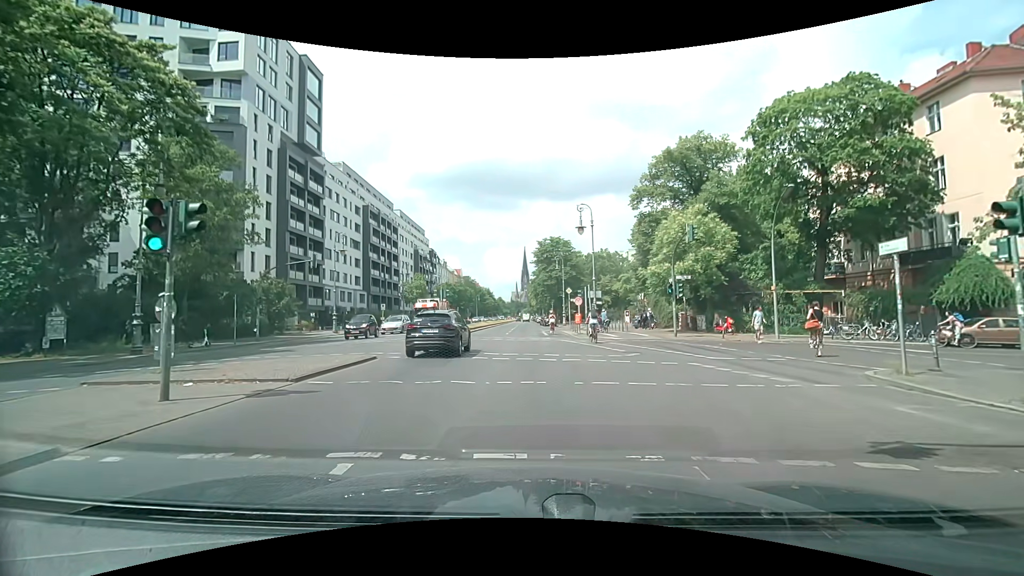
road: secondary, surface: asphalt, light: Day
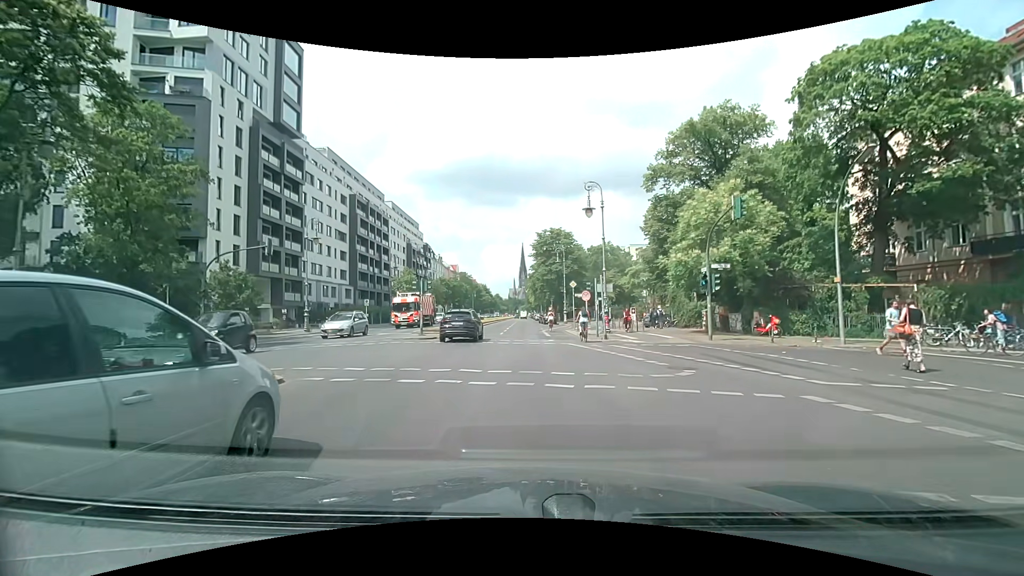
(0.0, +6.1) m; 0°
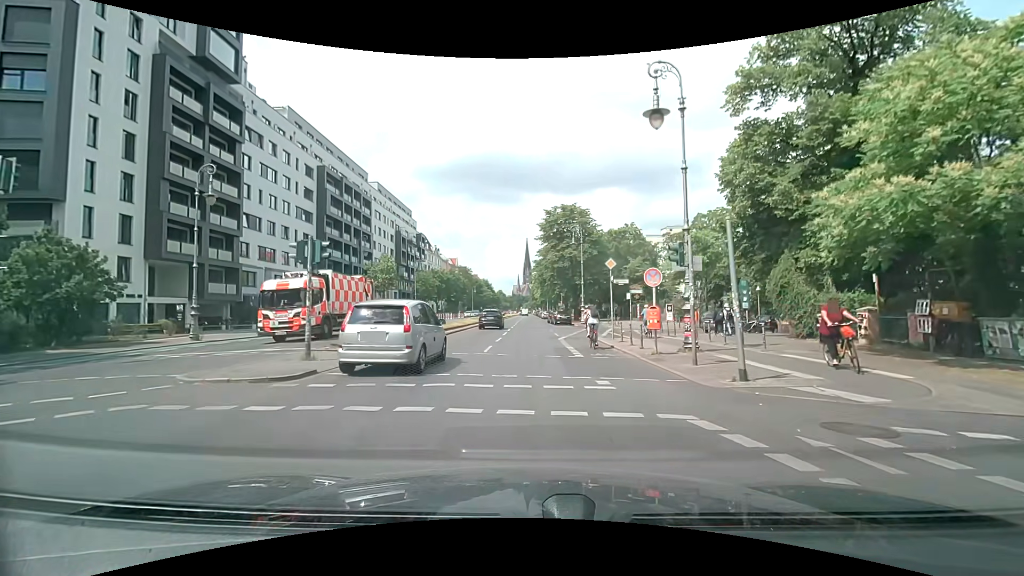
(-0.2, +15.8) m; -1°
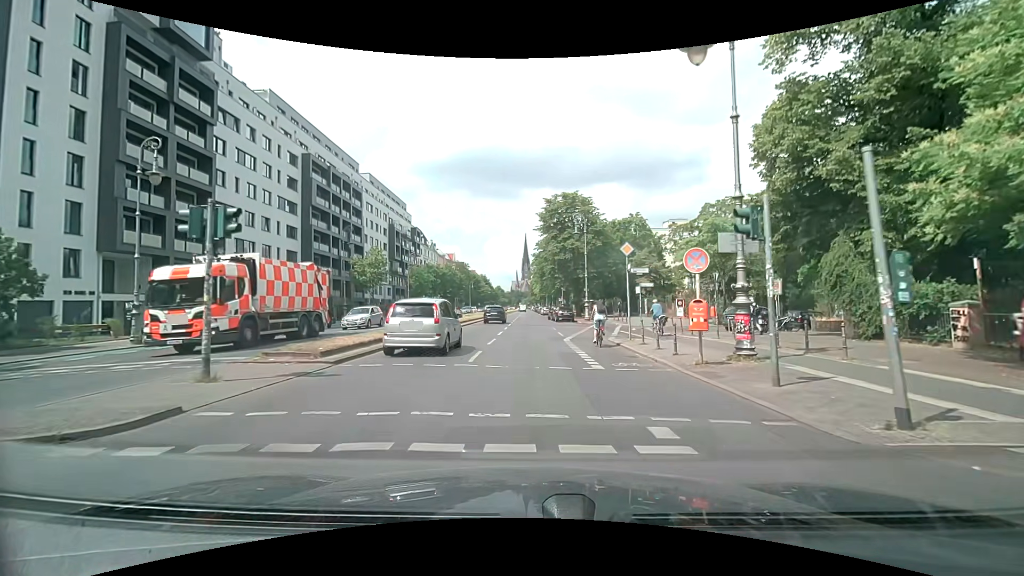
(0.0, +4.2) m; +1°
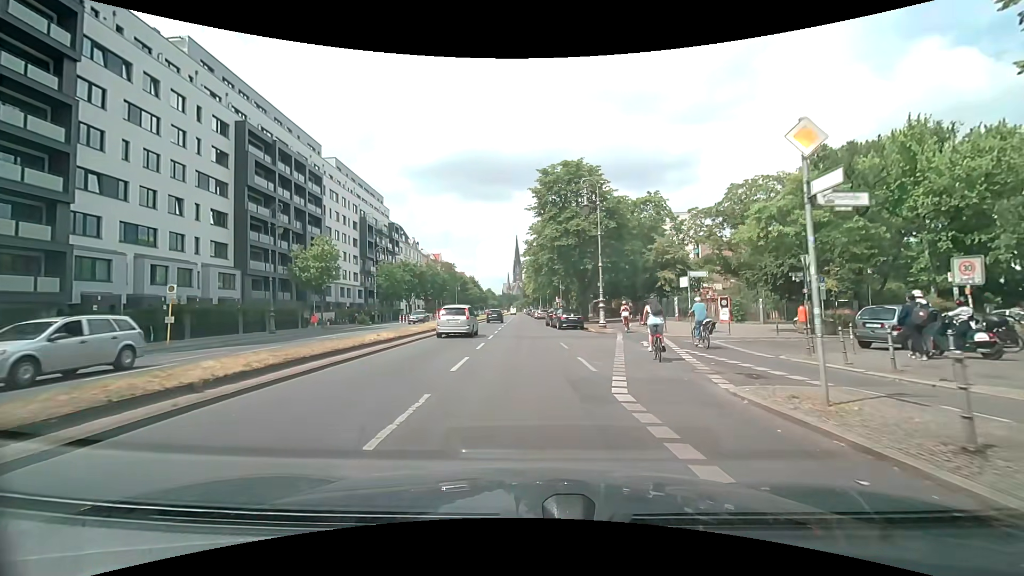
(+0.1, +13.5) m; +1°
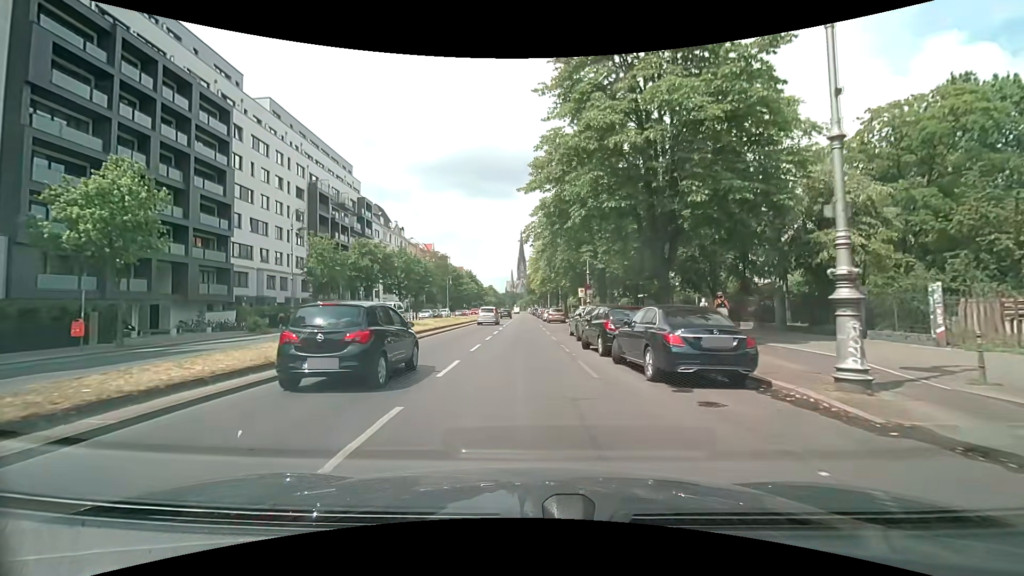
(0.0, +24.9) m; -1°
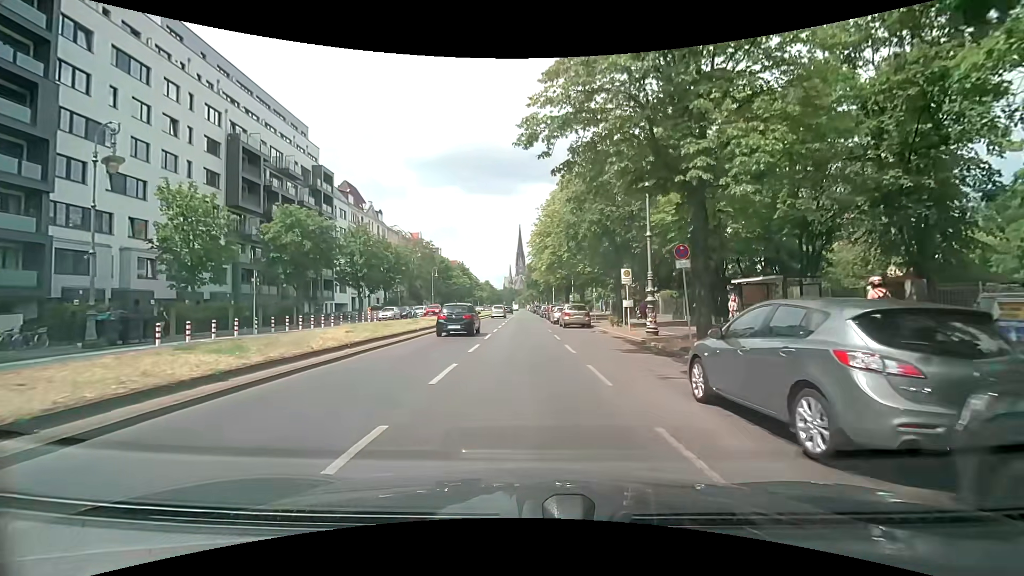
(0.0, +19.1) m; +1°
